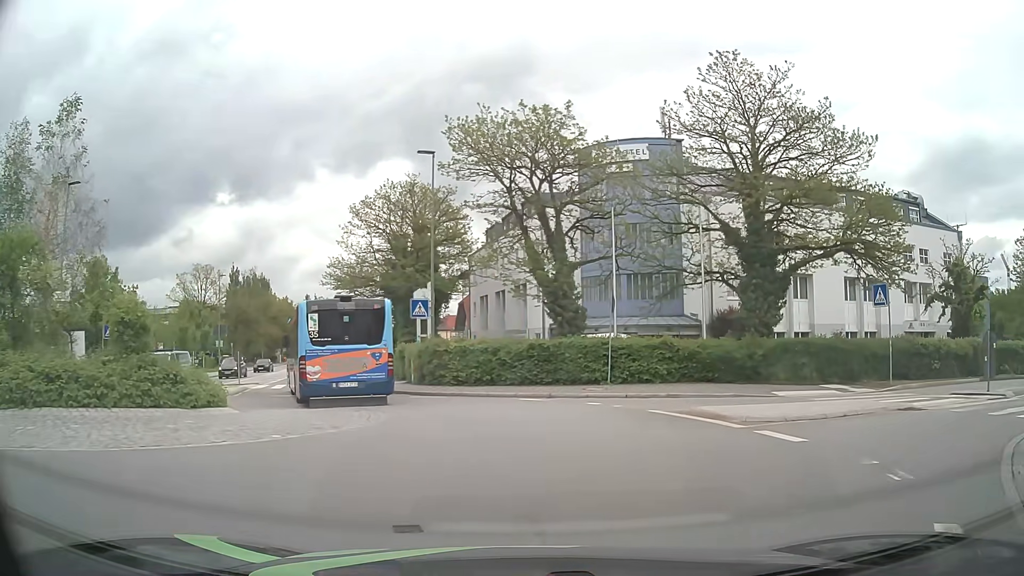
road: tertiary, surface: asphalt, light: Day
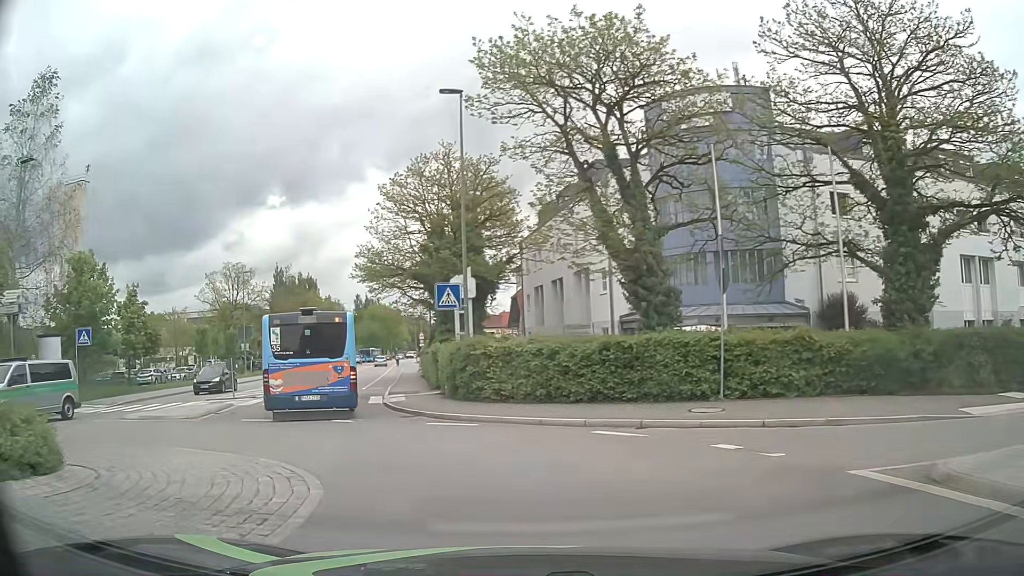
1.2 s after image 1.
(-0.1, +7.7) m; -5°
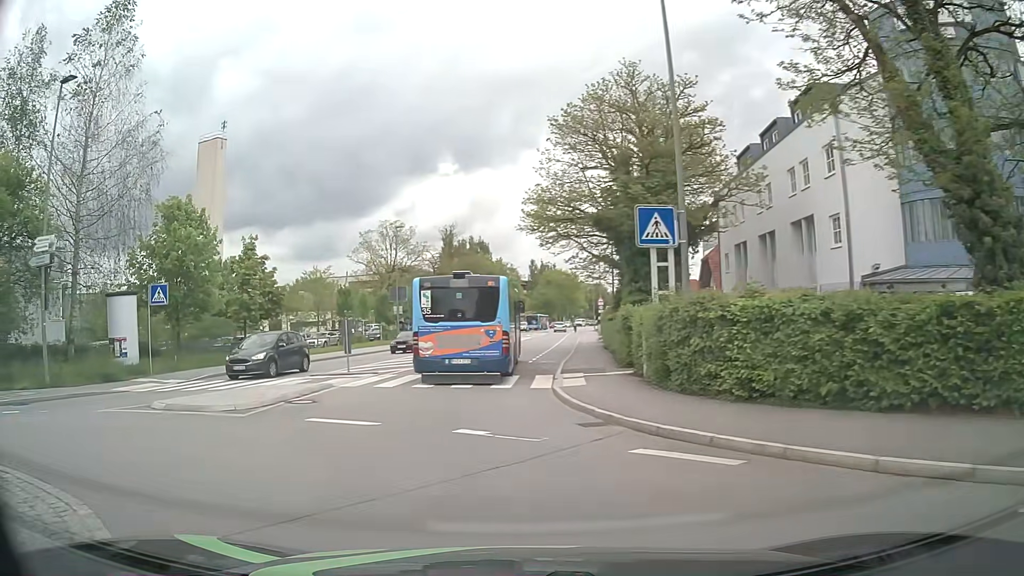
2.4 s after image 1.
(-1.0, +7.7) m; -15°
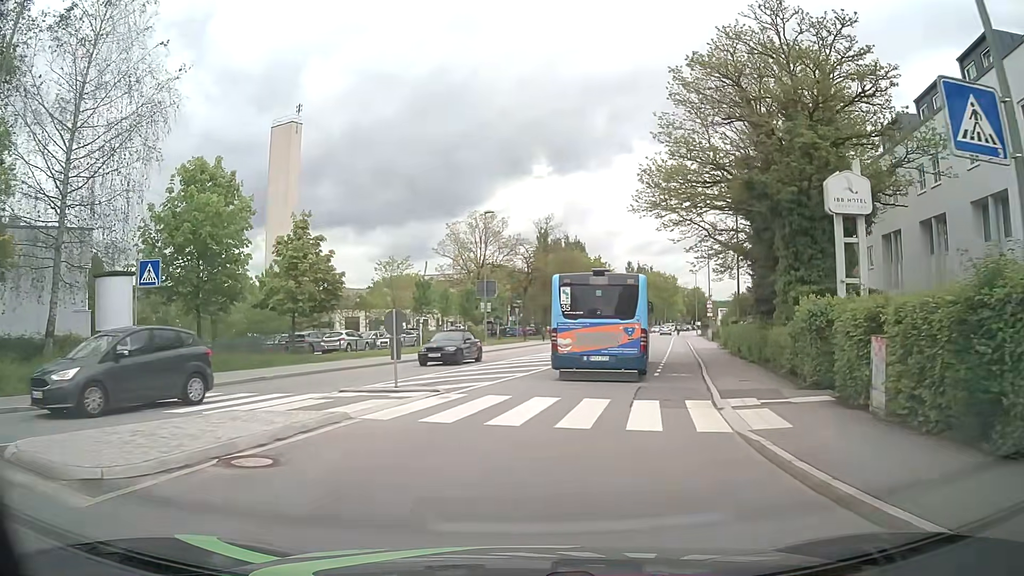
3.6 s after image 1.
(-0.6, +7.5) m; -7°
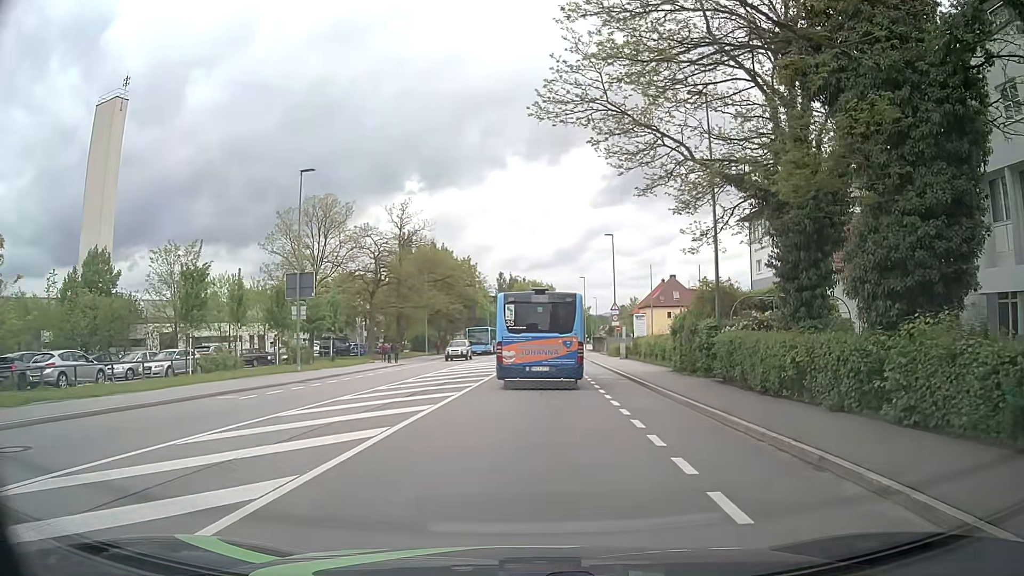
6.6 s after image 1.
(+1.7, +17.9) m; +11°
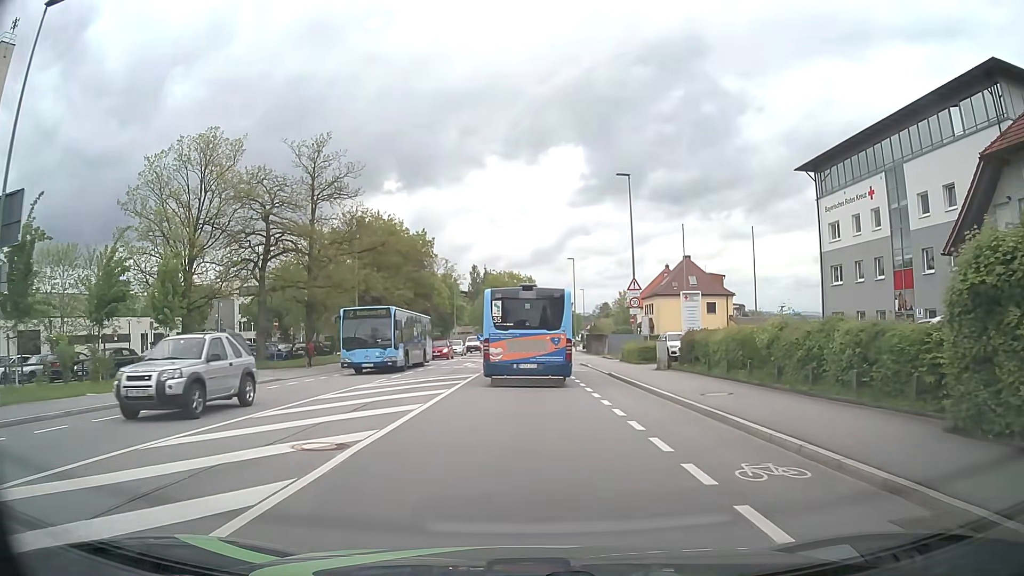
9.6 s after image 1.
(+0.6, +20.9) m; +2°
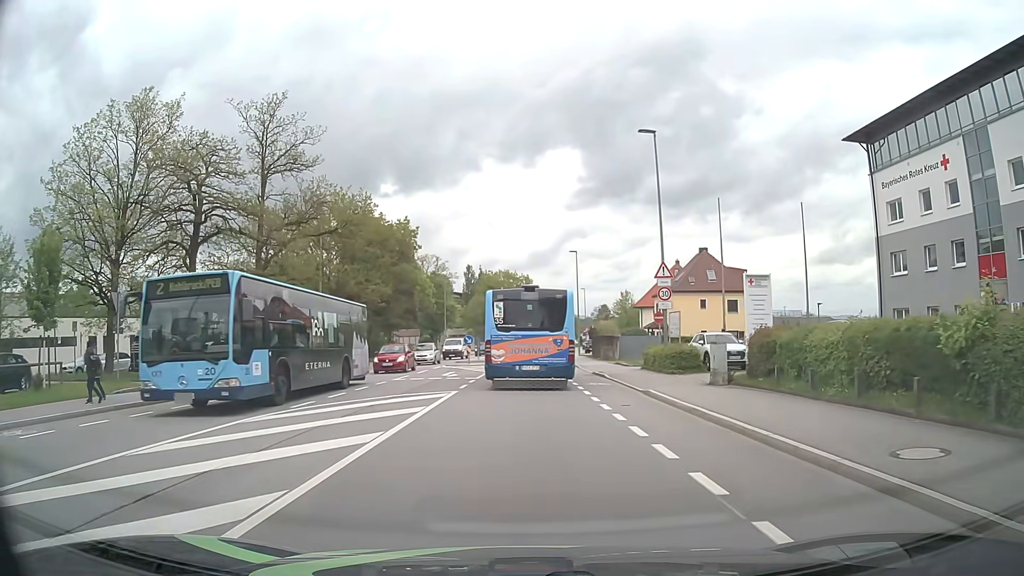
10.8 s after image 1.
(-0.1, +8.4) m; 0°
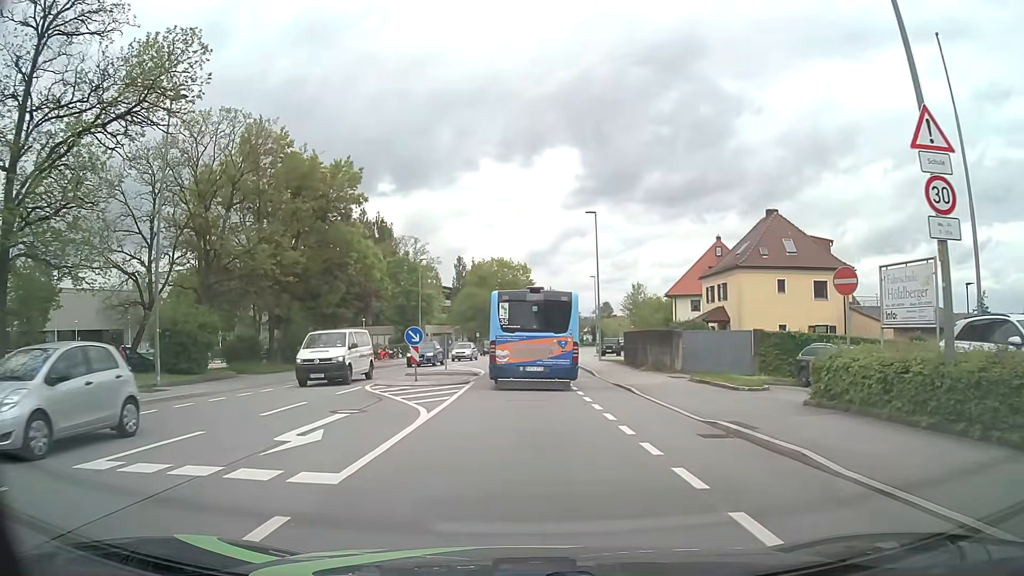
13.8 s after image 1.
(0.0, +19.8) m; 0°
